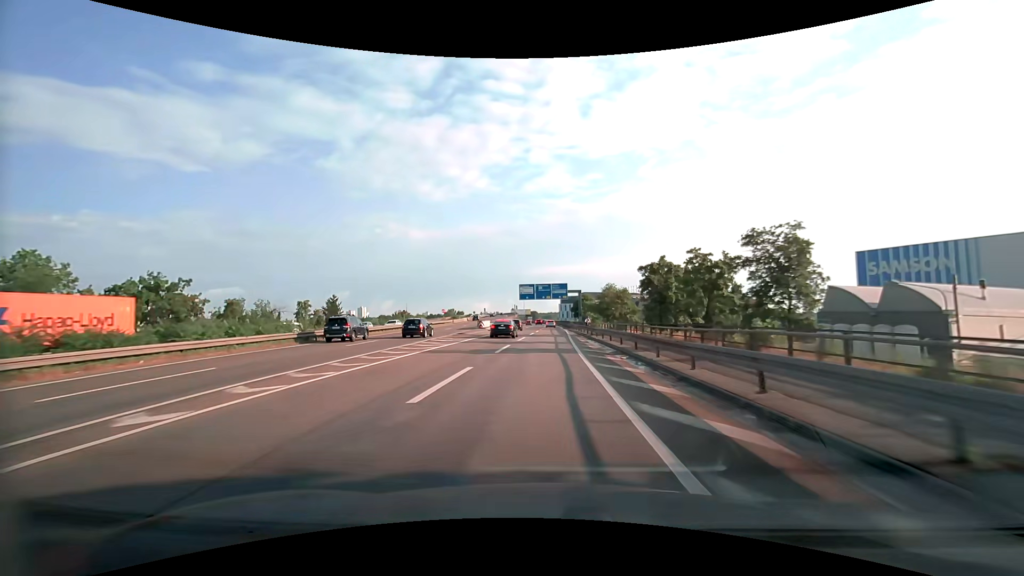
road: motorway_link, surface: asphalt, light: Day
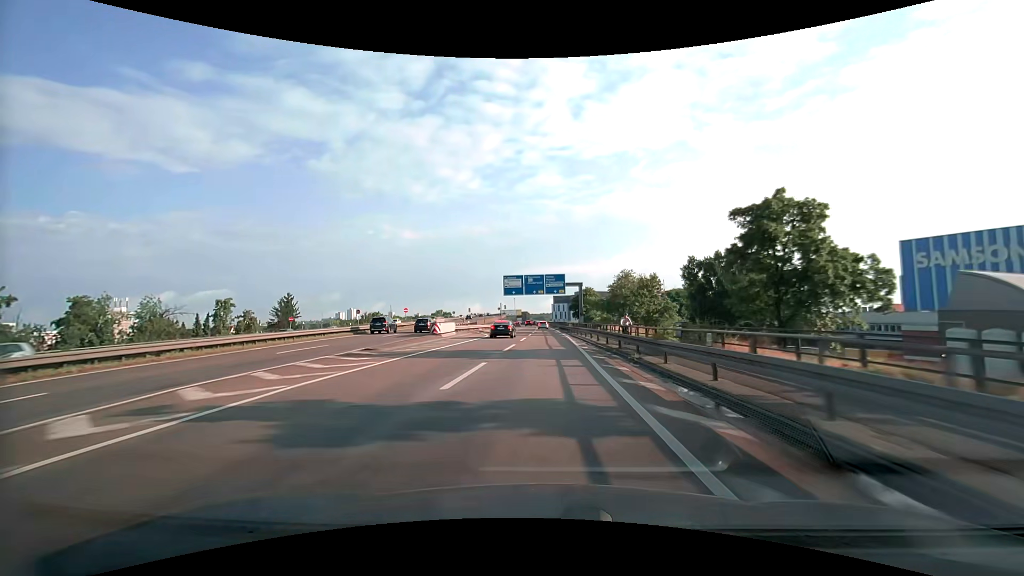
(+0.2, +22.4) m; +1°
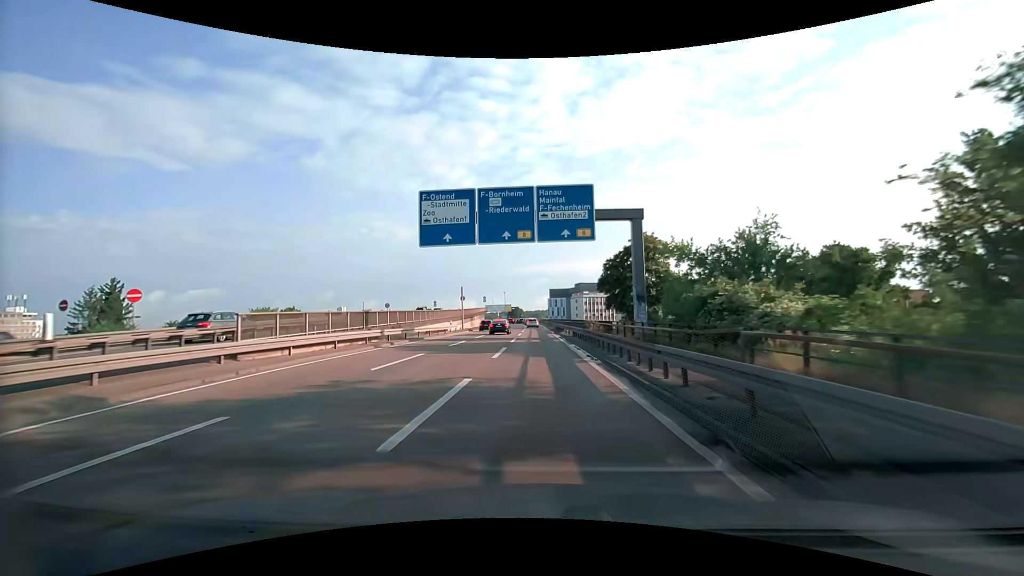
(+0.5, +51.9) m; +1°
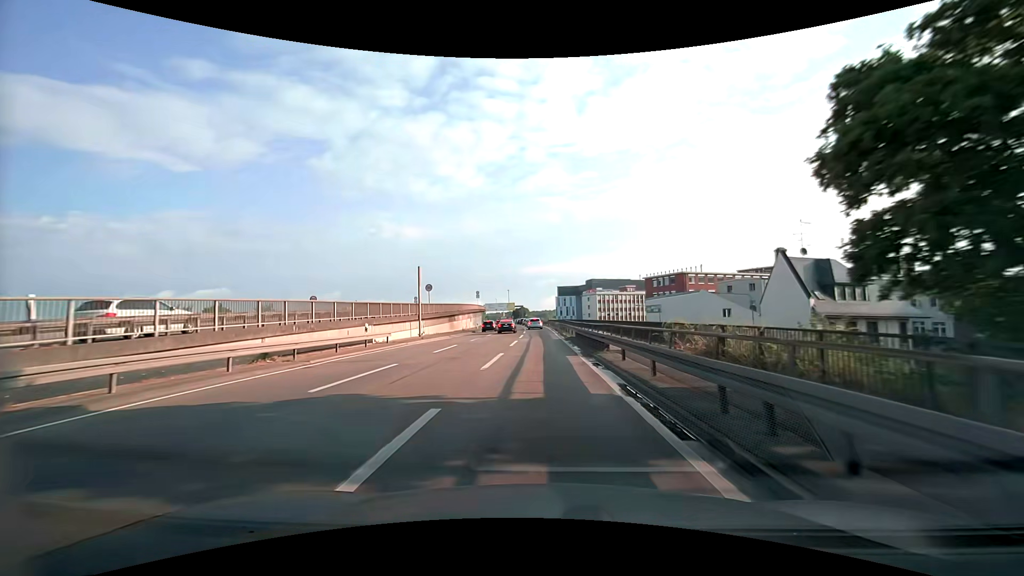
(-0.2, +27.5) m; -1°
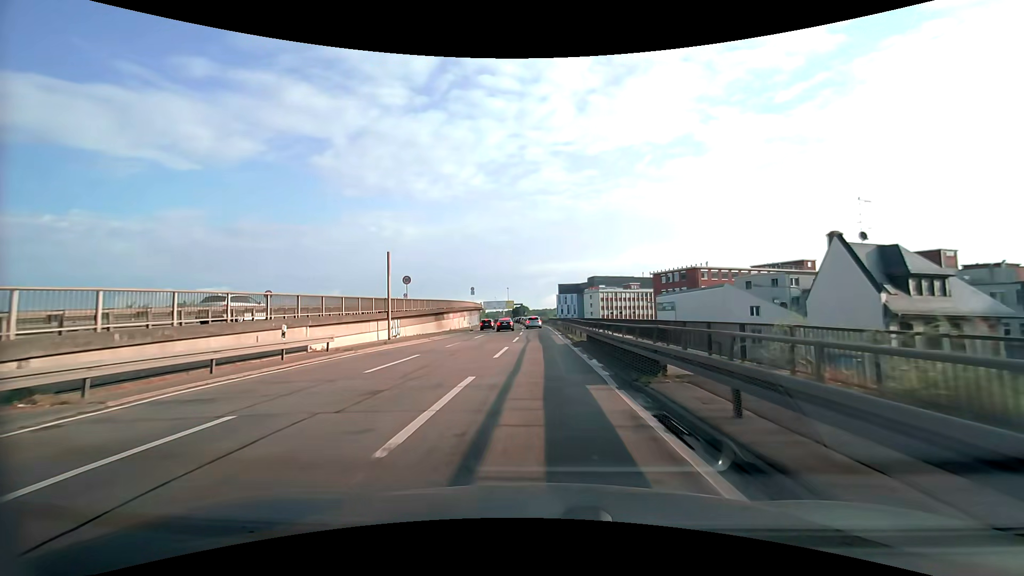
(0.0, +8.5) m; +1°
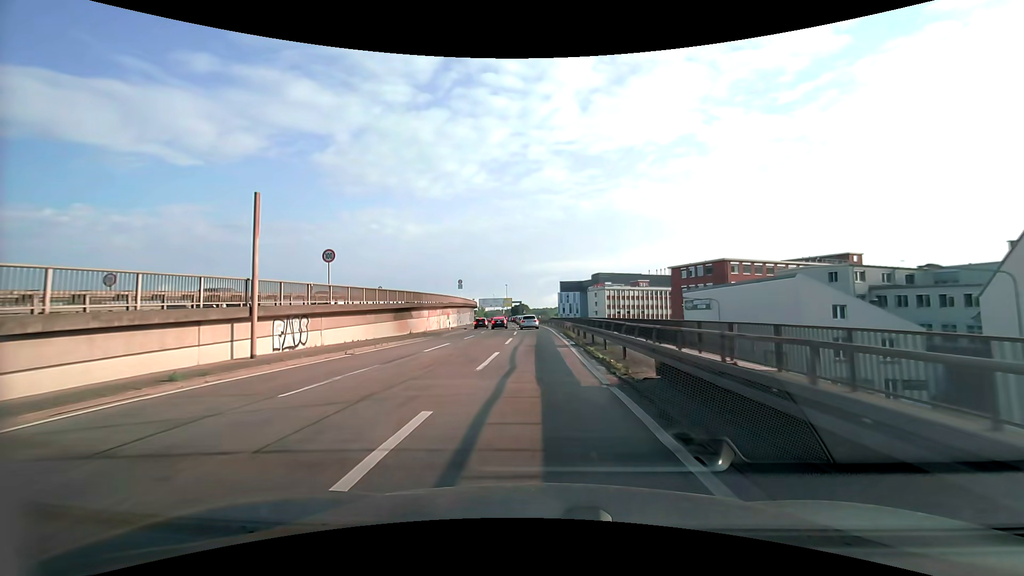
(-0.1, +15.9) m; 0°
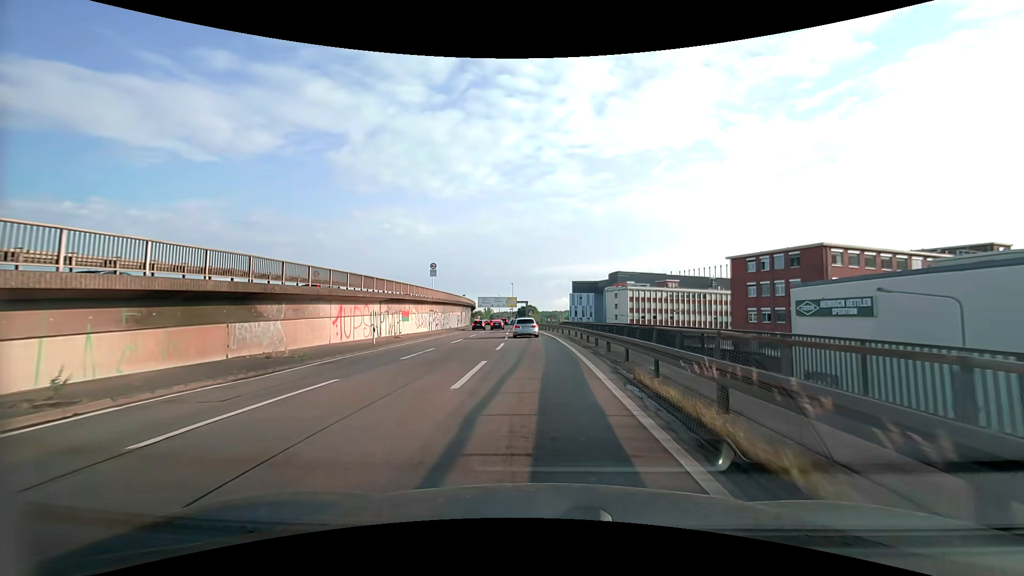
(-0.4, +27.1) m; -2°
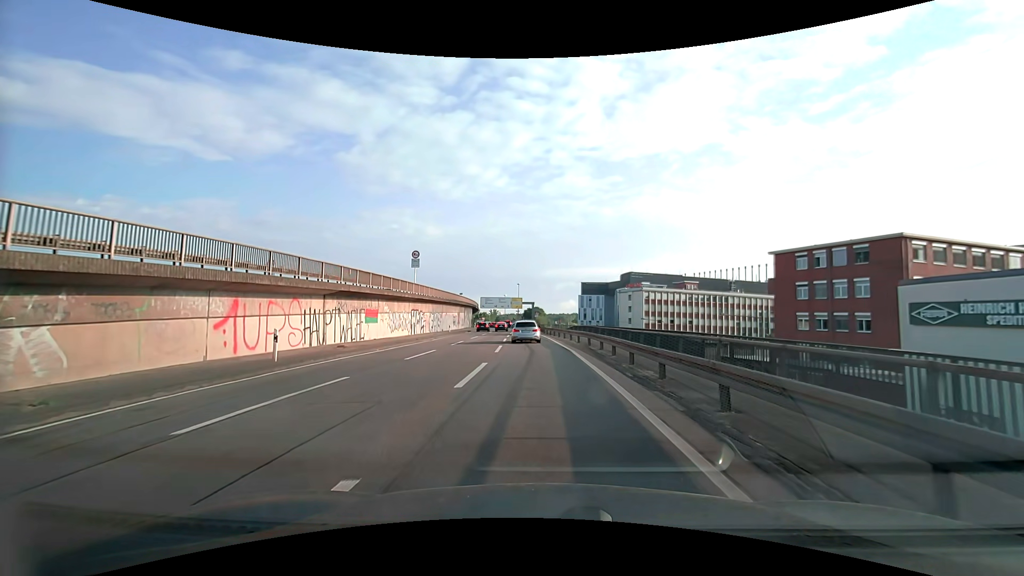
(-0.1, +11.2) m; -1°
(0, +10) (0, +20) (-1, +30) (-1, +40) (-1, +50) (-2, +60) (-2, +70) (-3, +80) (-3, +90) (-4, +100) m
